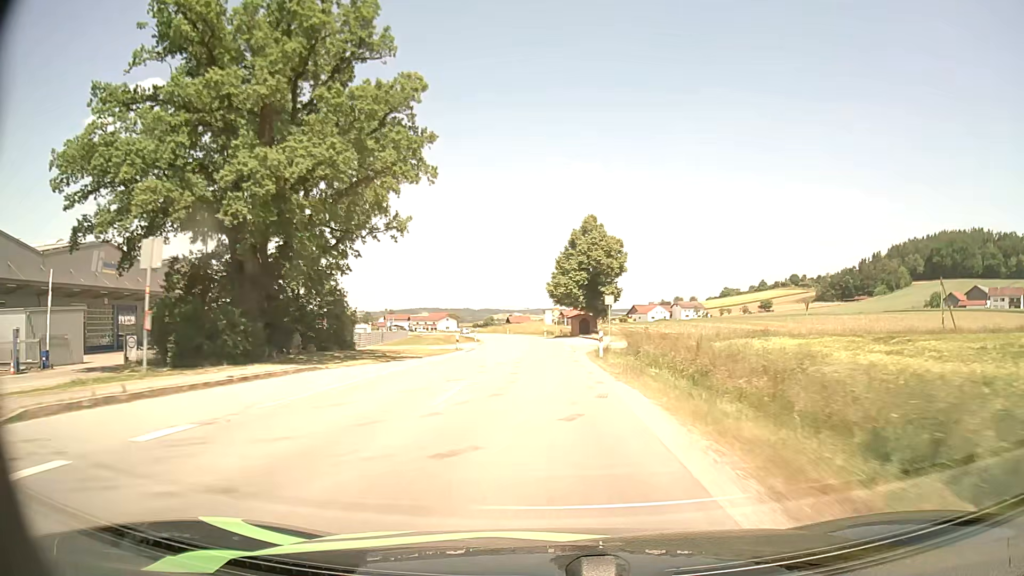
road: secondary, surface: asphalt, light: Day
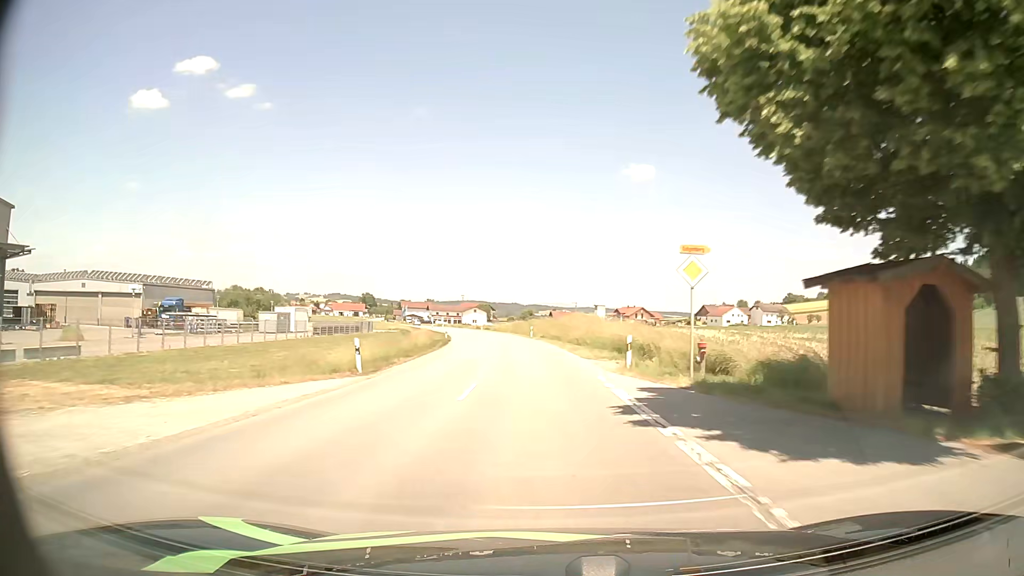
(-1.4, +58.9) m; -4°
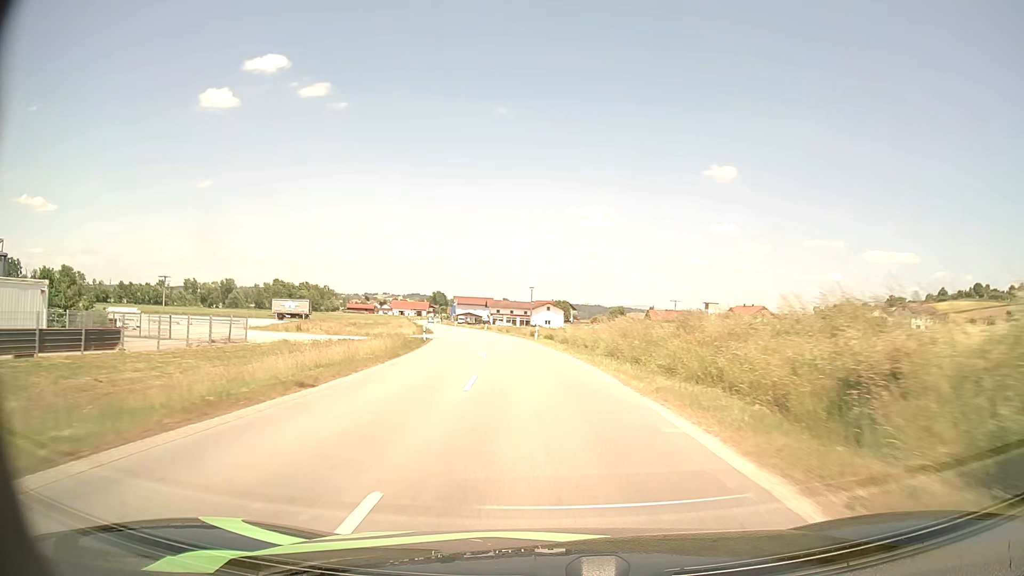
(-3.5, +59.0) m; -7°
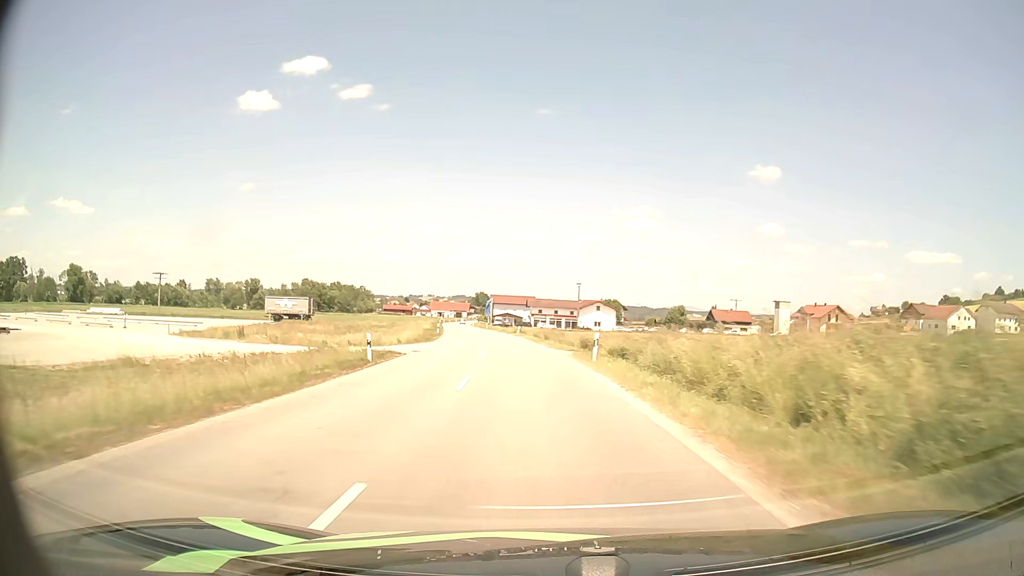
(-0.8, +23.8) m; -4°
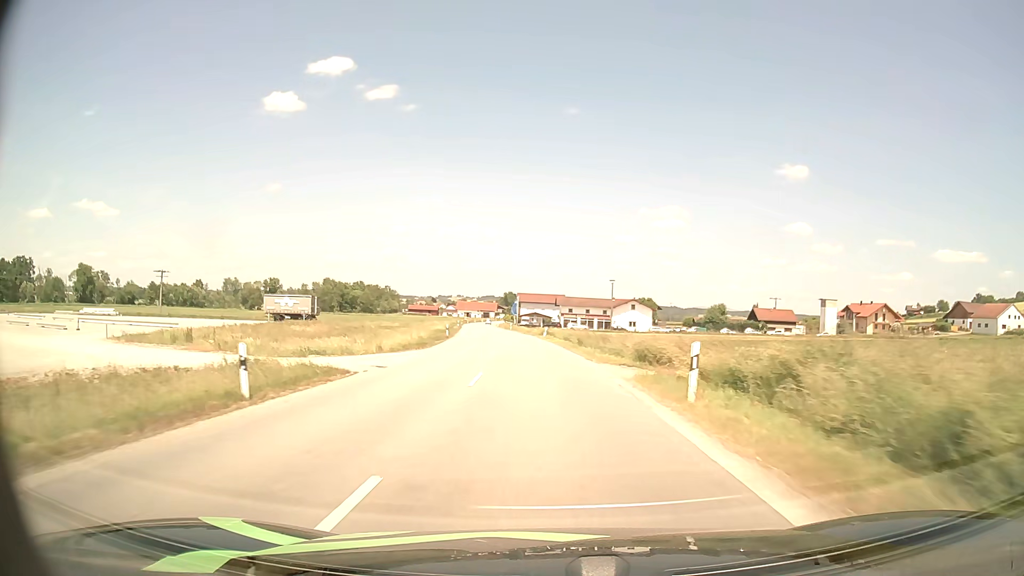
(-0.2, +11.8) m; -3°
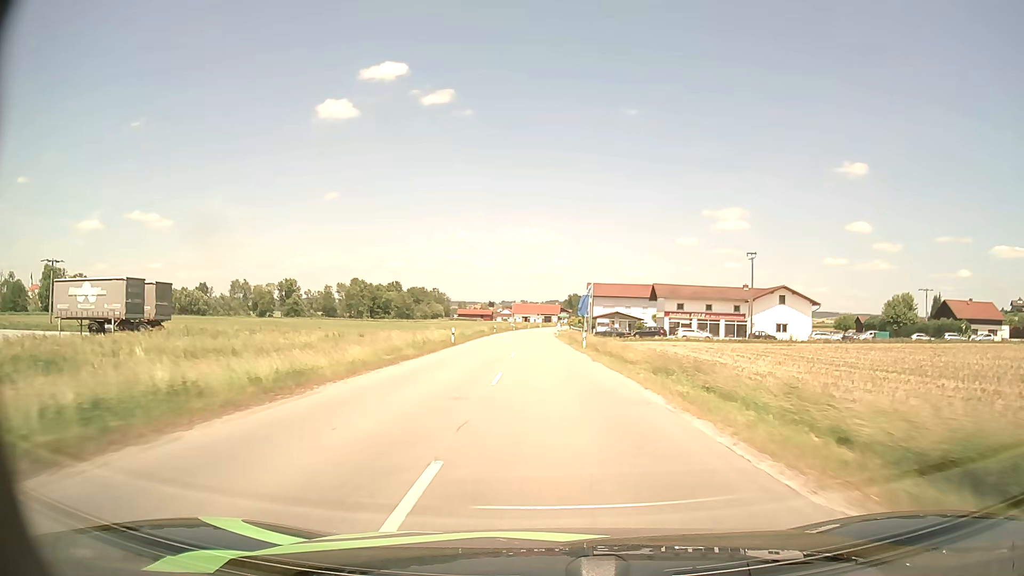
(-3.5, +59.2) m; -5°
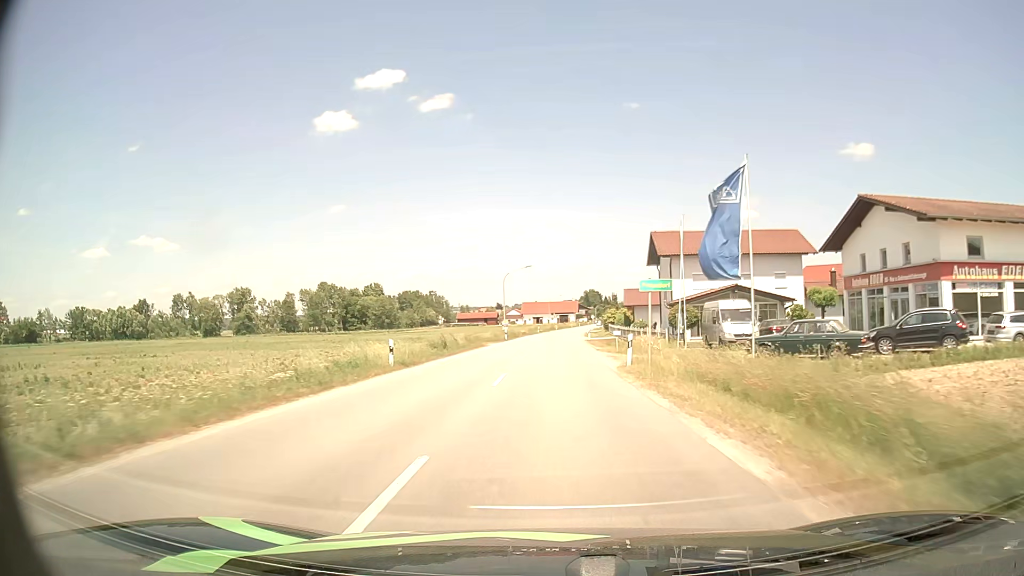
(-1.1, +59.8) m; -1°
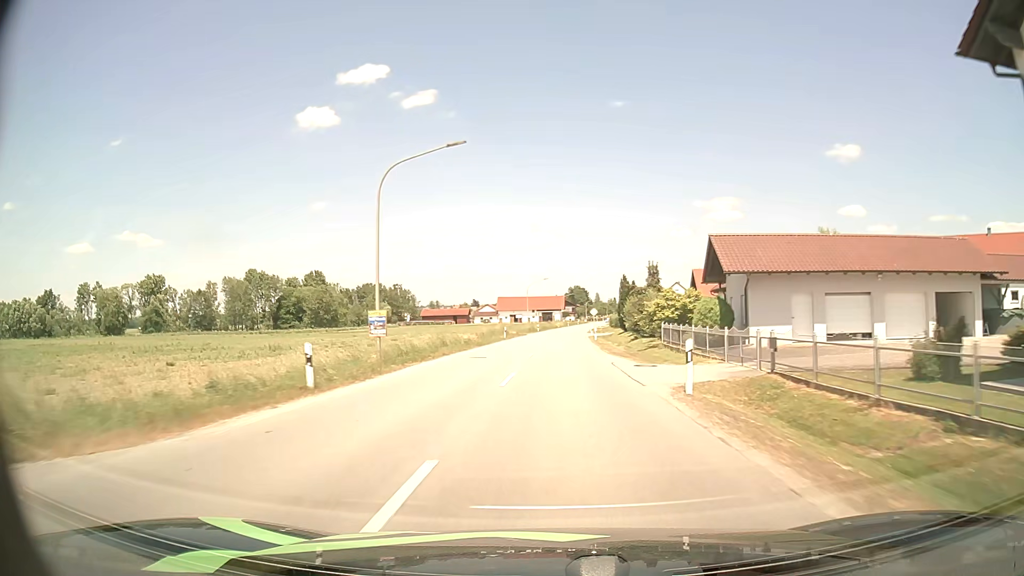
(+0.5, +48.3) m; +1°
(0, +10) (0, +20) (+1, +30) (+1, +40) (+1, +50) (+2, +60) (+2, +70) (+3, +80) (+4, +90) (+4, +100) m
